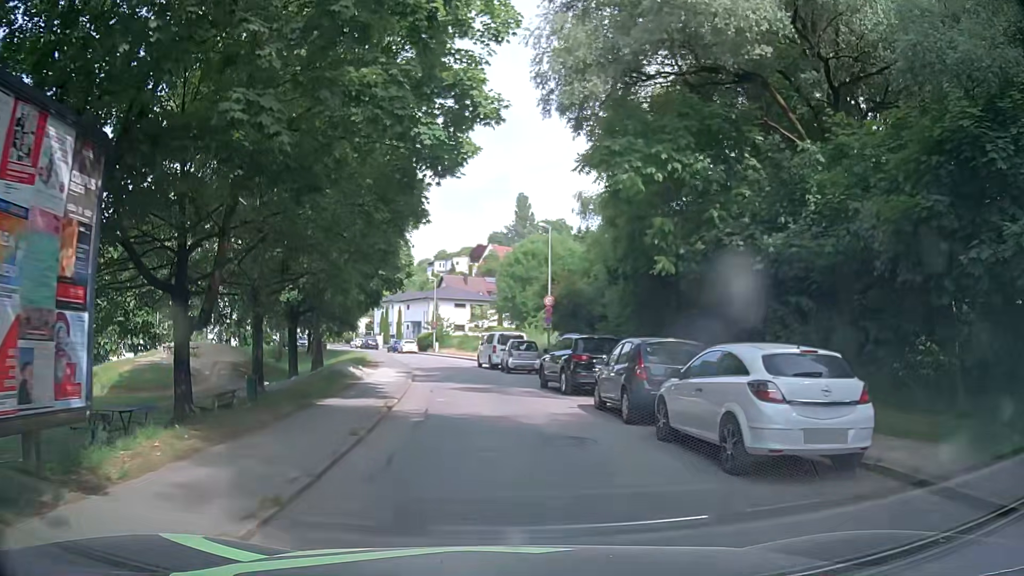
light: Day
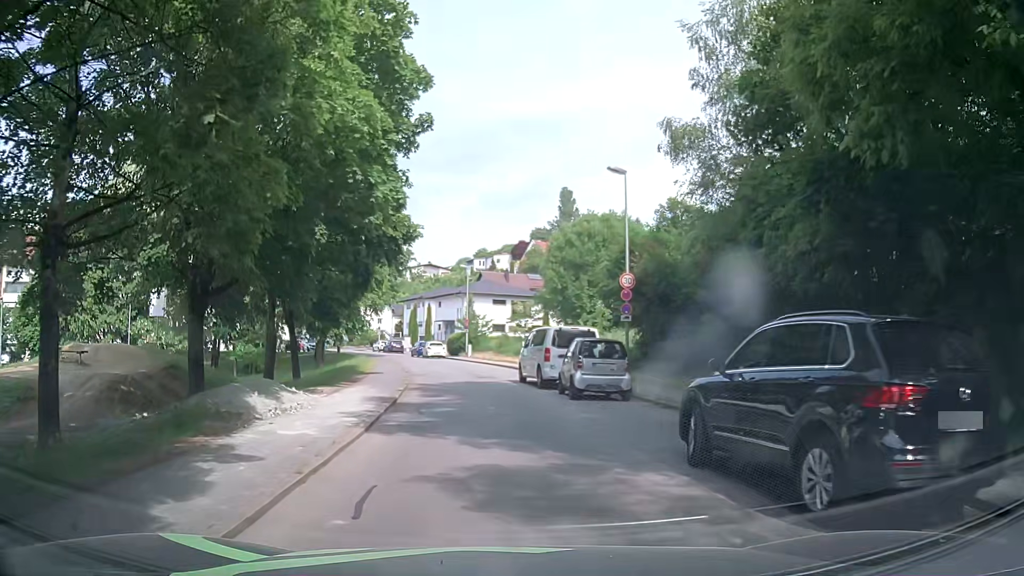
(-0.6, +13.4) m; -5°
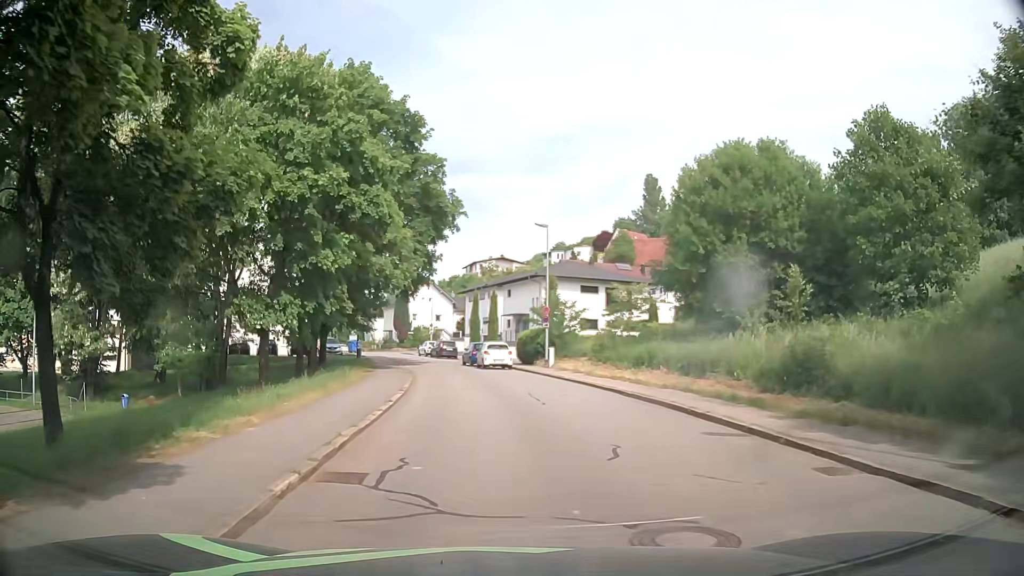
(-1.2, +22.2) m; -8°
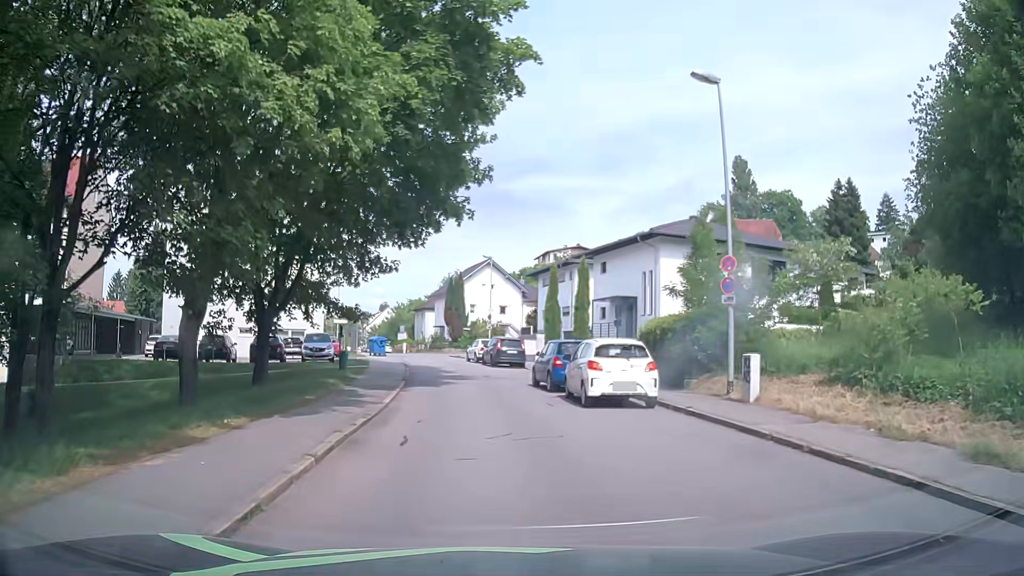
(-0.5, +22.3) m; -4°
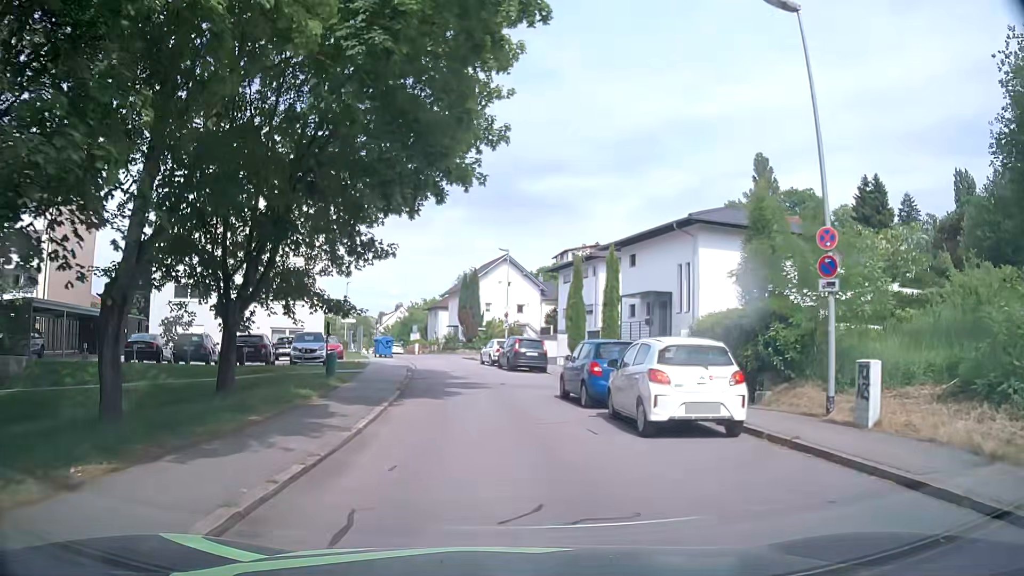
(-0.1, +4.5) m; -2°
(0, +10) (-1, +20) (-2, +30) (-4, +40) (-5, +50) (-8, +59) (-11, +69) (-14, +78) (-17, +88) (-20, +98) m
